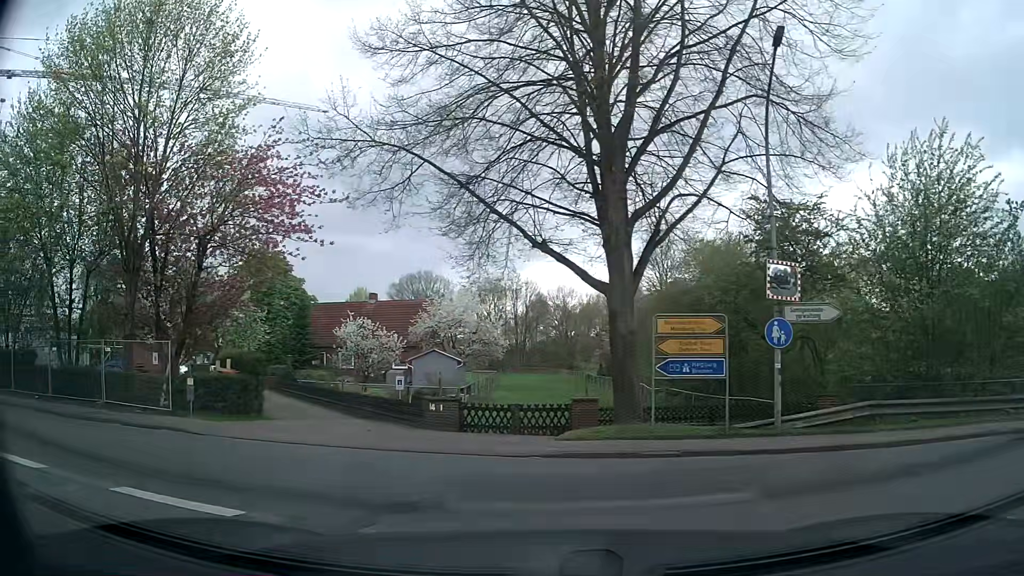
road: secondary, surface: asphalt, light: Day
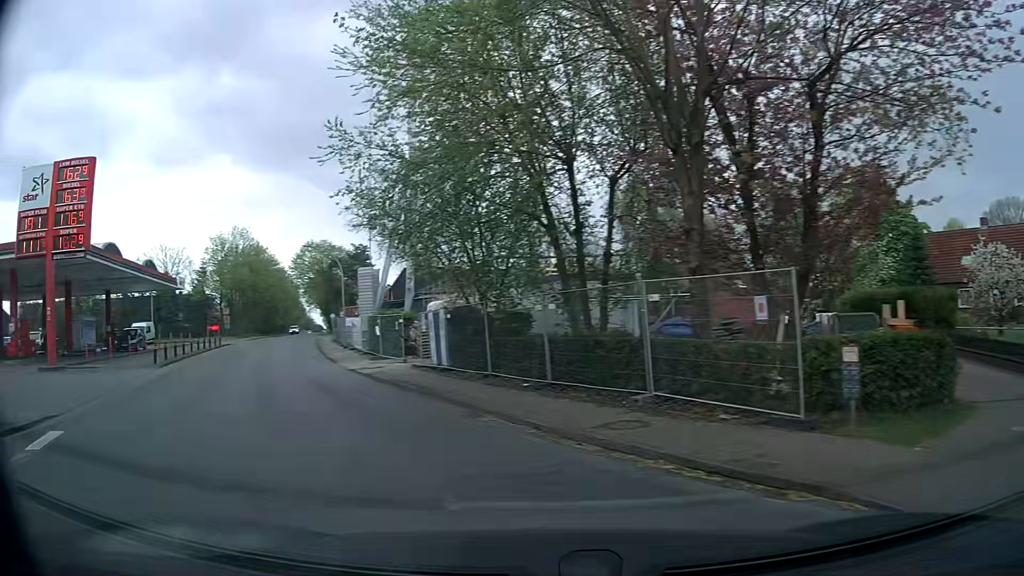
(-4.3, +9.7) m; -48°
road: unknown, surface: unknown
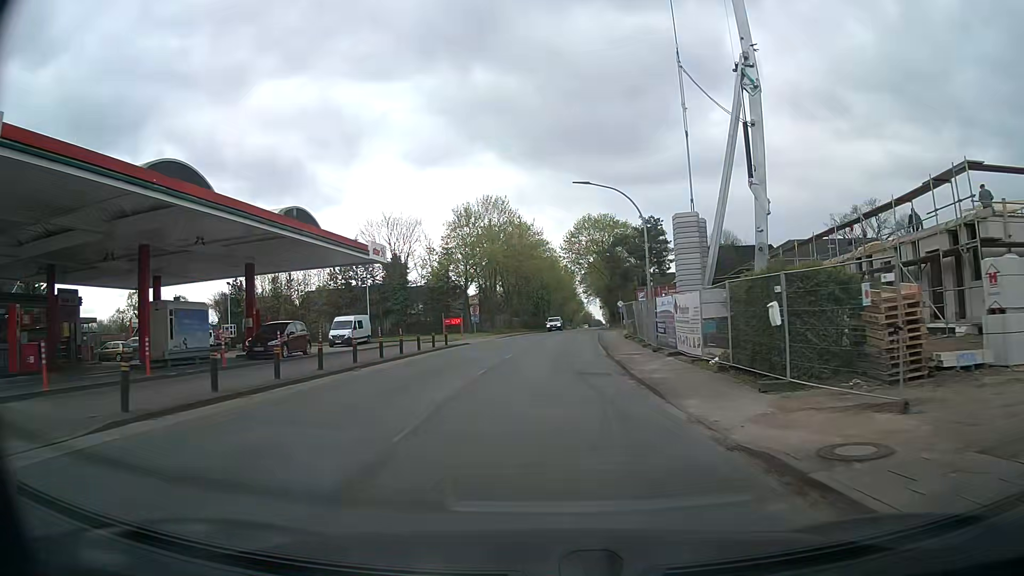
(-6.5, +18.9) m; -25°
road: secondary
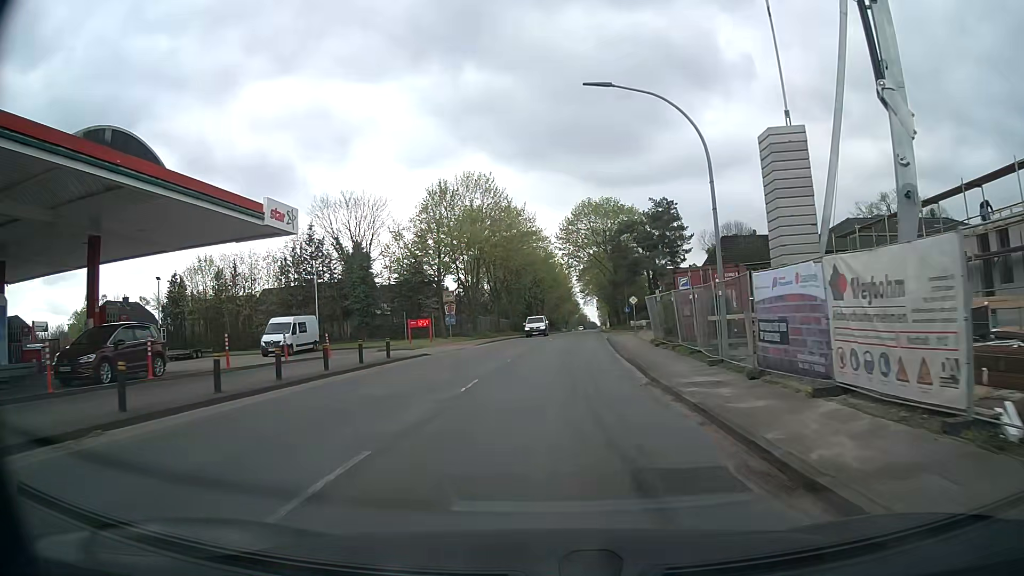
(0.0, +12.7) m; 0°
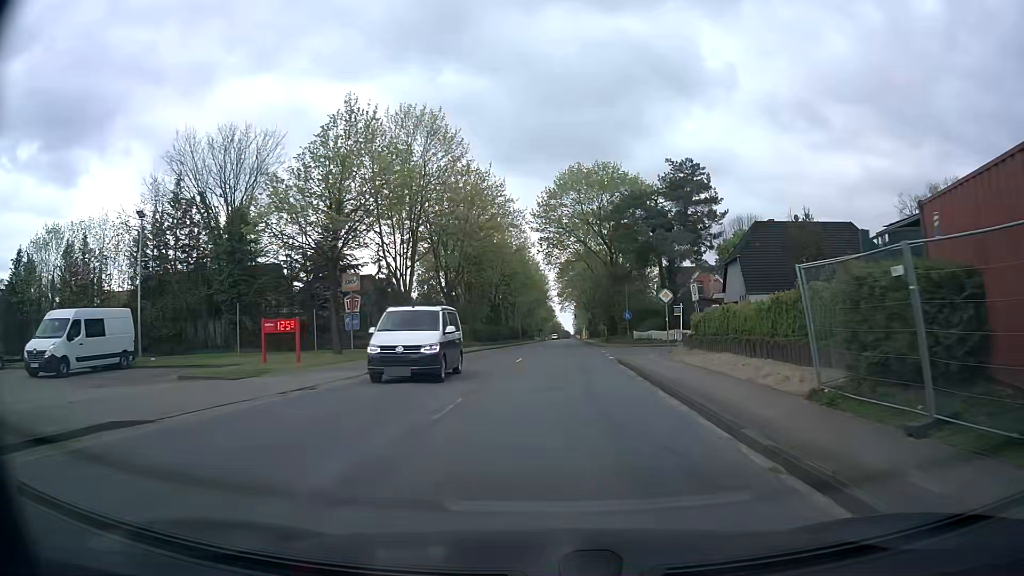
(+0.2, +20.6) m; +2°
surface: asphalt
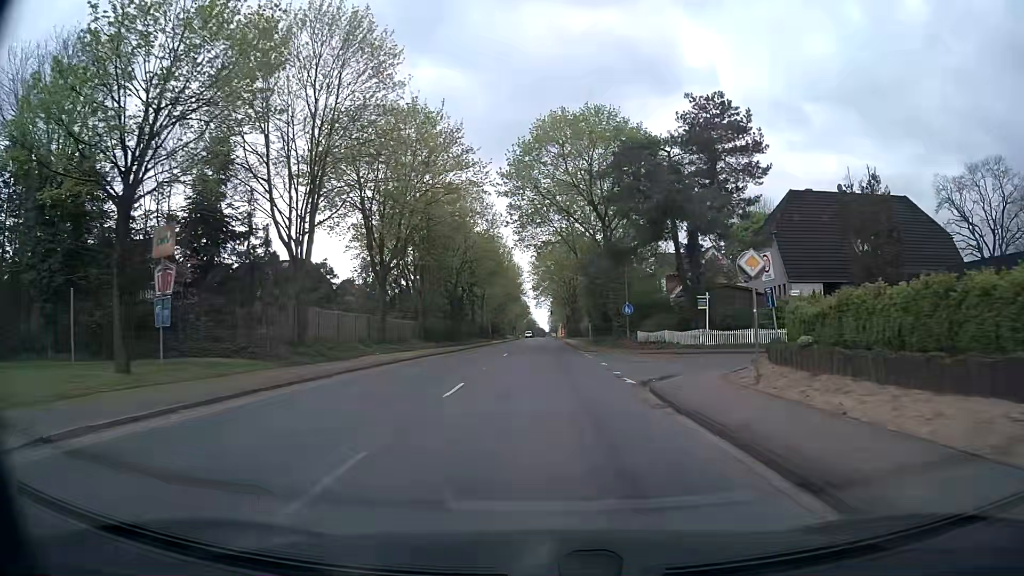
(+0.2, +14.2) m; +2°
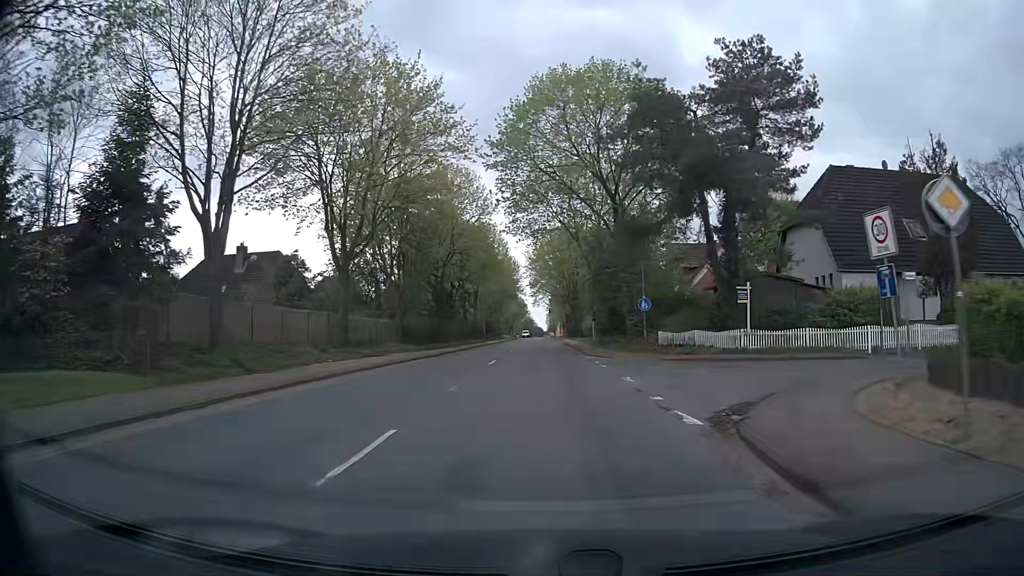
(0.0, +7.3) m; 0°
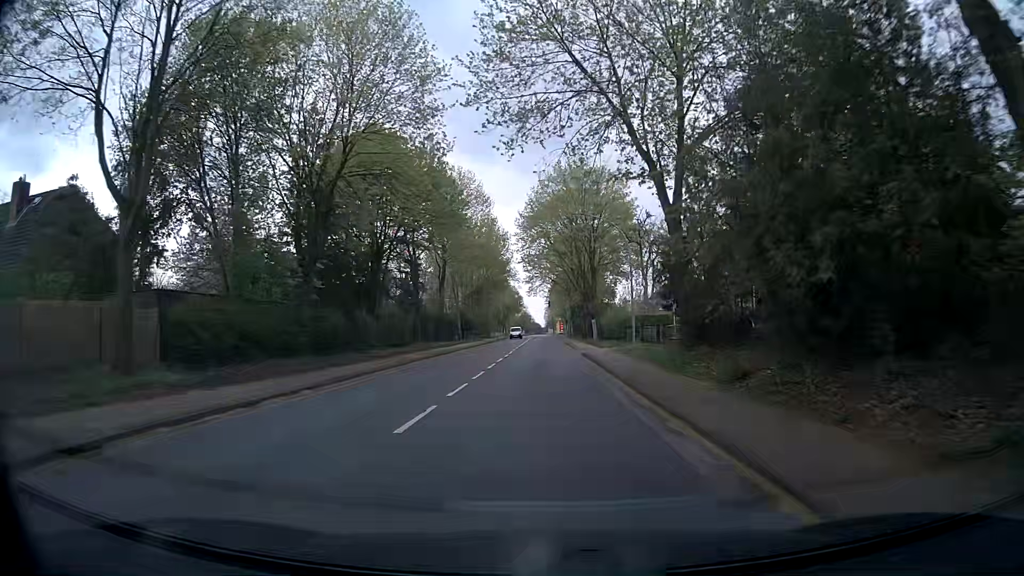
(+0.1, +29.6) m; 0°
(0, +10) (0, +20) (0, +30) (0, +40) (+1, +50) (+1, +60) (+1, +70) (+1, +80) (+1, +90) (+2, +100) m
